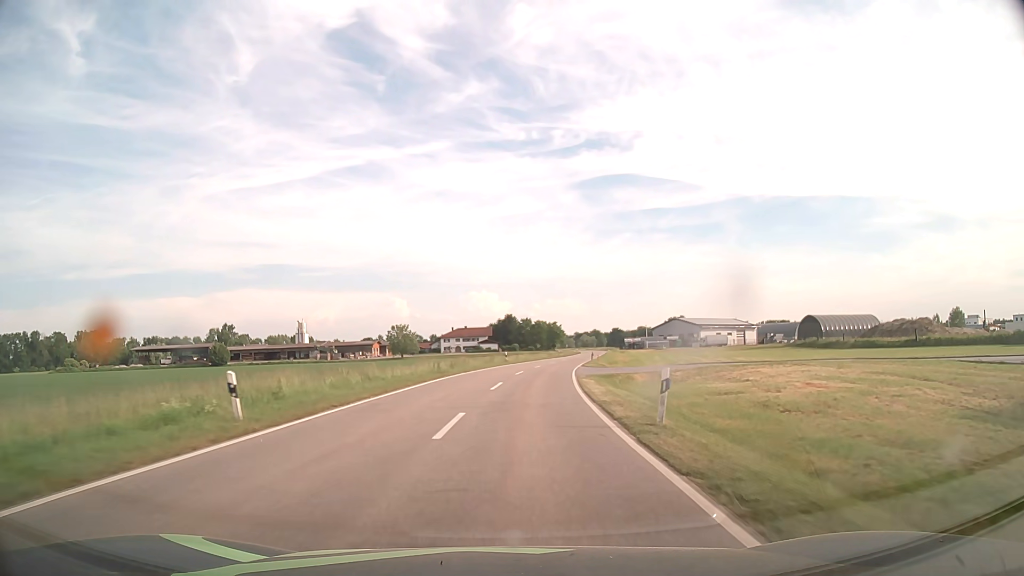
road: tertiary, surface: asphalt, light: Day
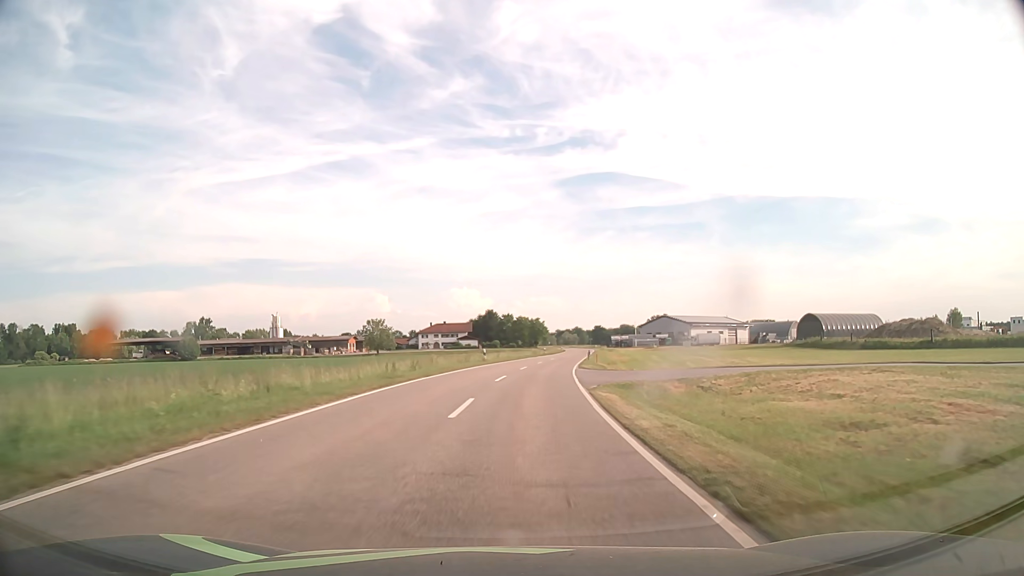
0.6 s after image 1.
(+0.1, +10.2) m; +1°
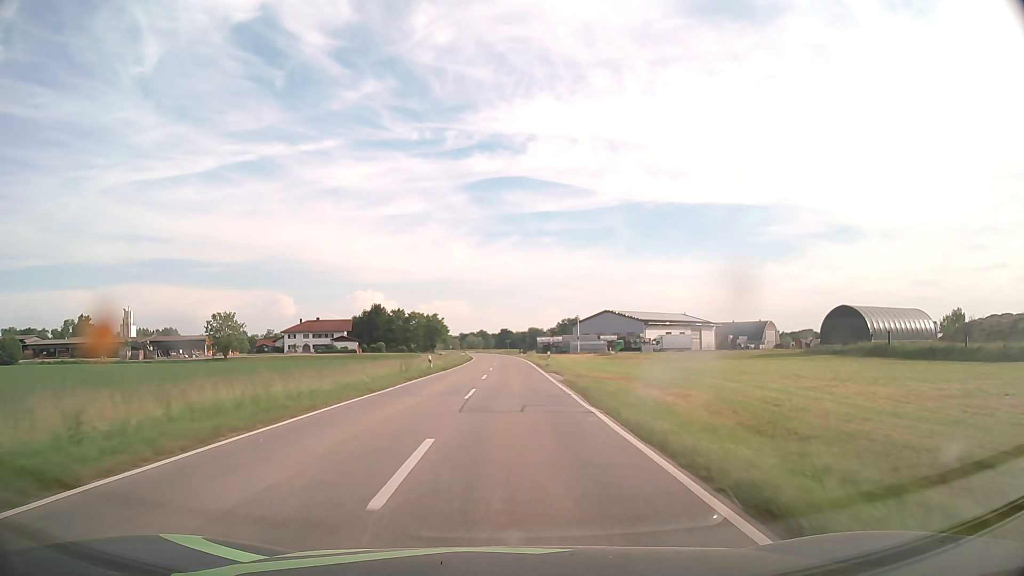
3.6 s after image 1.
(+4.2, +55.0) m; +8°
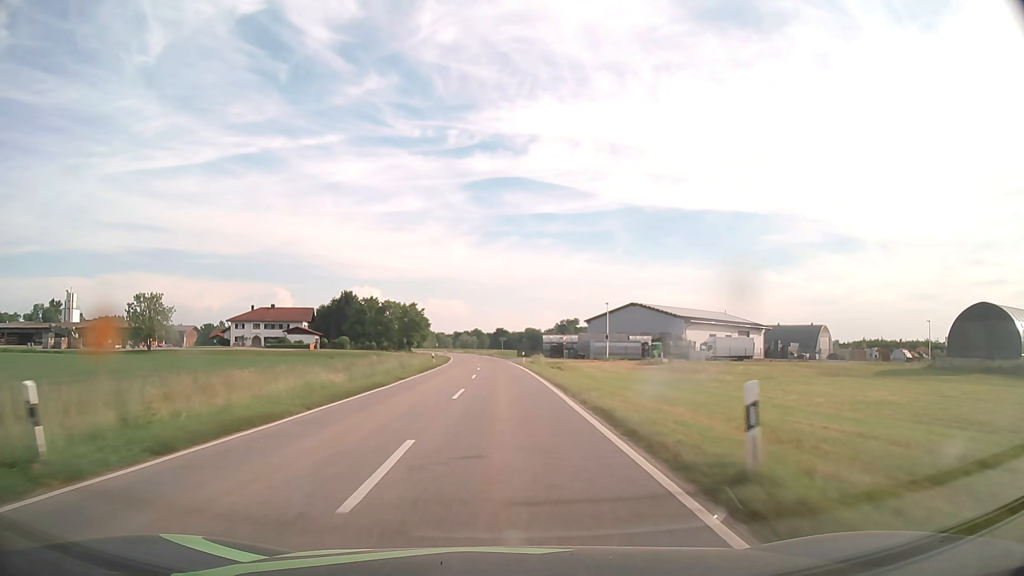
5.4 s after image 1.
(+0.4, +36.5) m; 0°
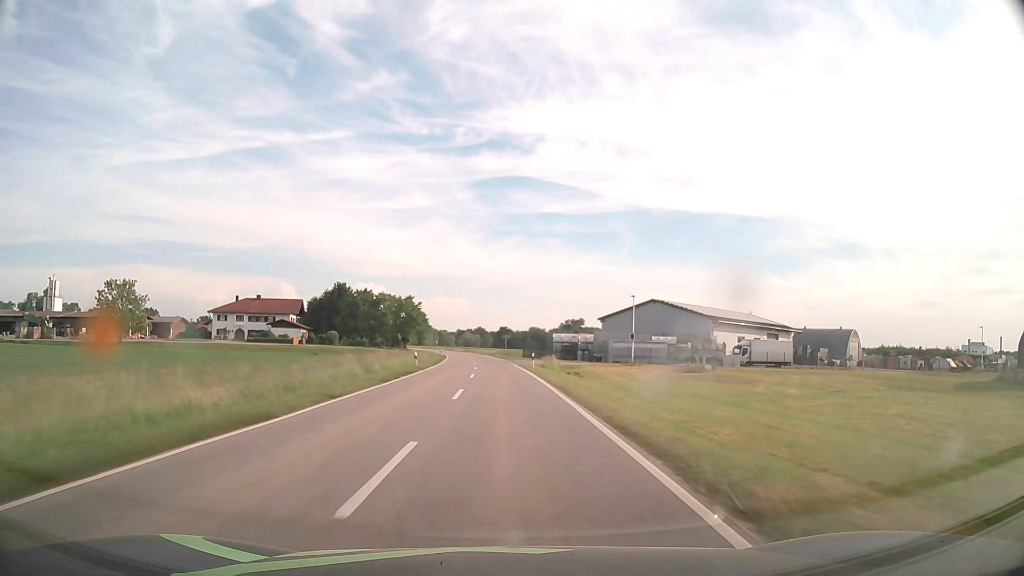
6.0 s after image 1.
(-0.1, +12.7) m; 0°
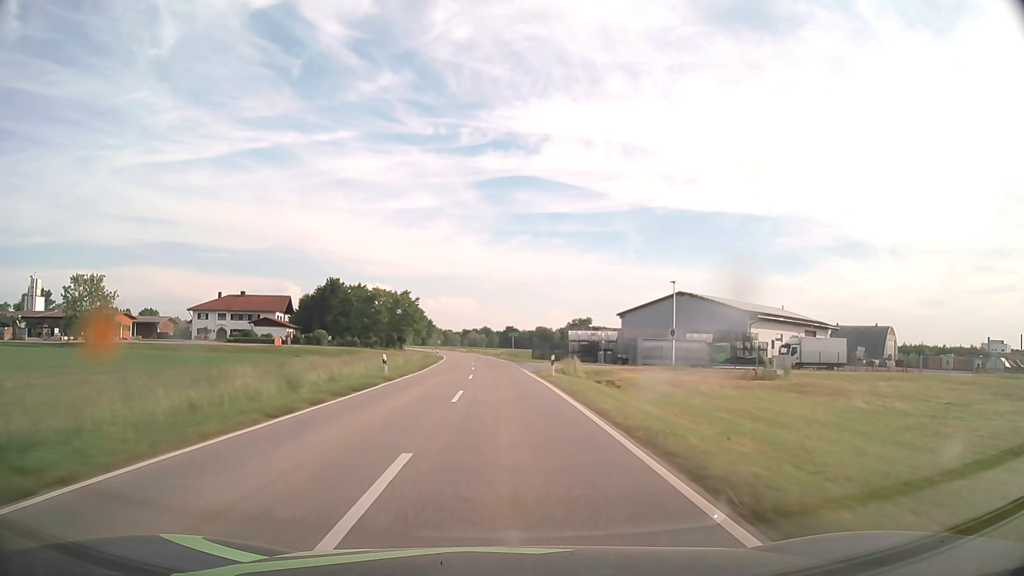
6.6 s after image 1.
(0.0, +13.0) m; 0°
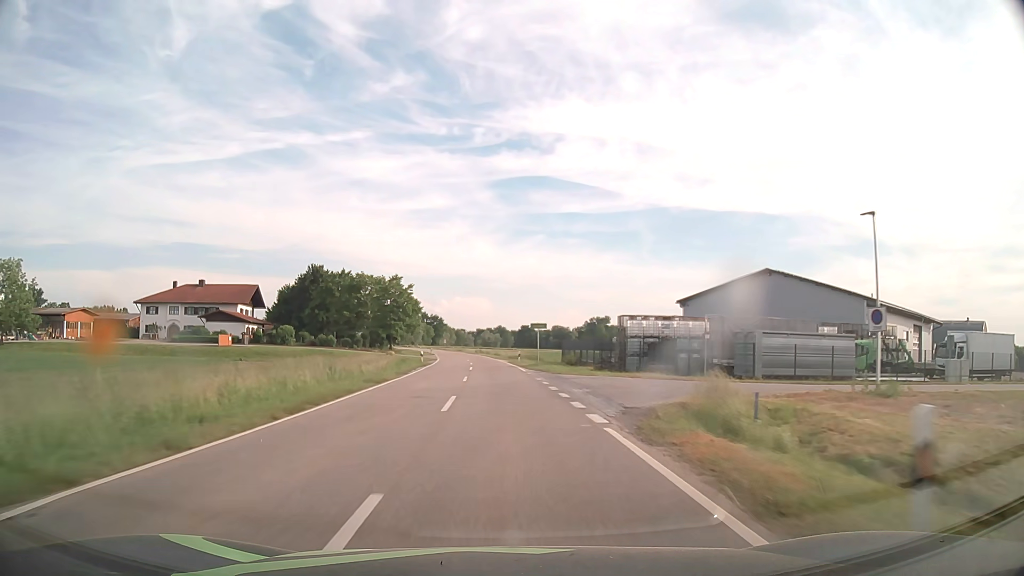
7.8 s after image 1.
(-0.3, +26.6) m; -1°
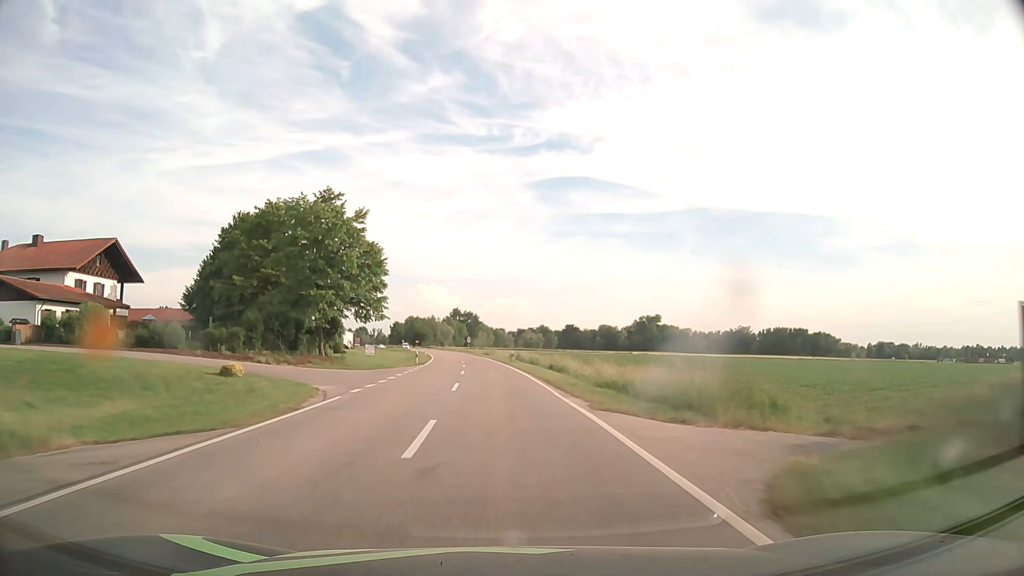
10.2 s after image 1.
(-1.6, +54.6) m; -3°
(0, +10) (0, +20) (-1, +30) (-1, +40) (-2, +50) (-3, +60) (-3, +70) (-4, +80) (-5, +90) (-7, +100) m
